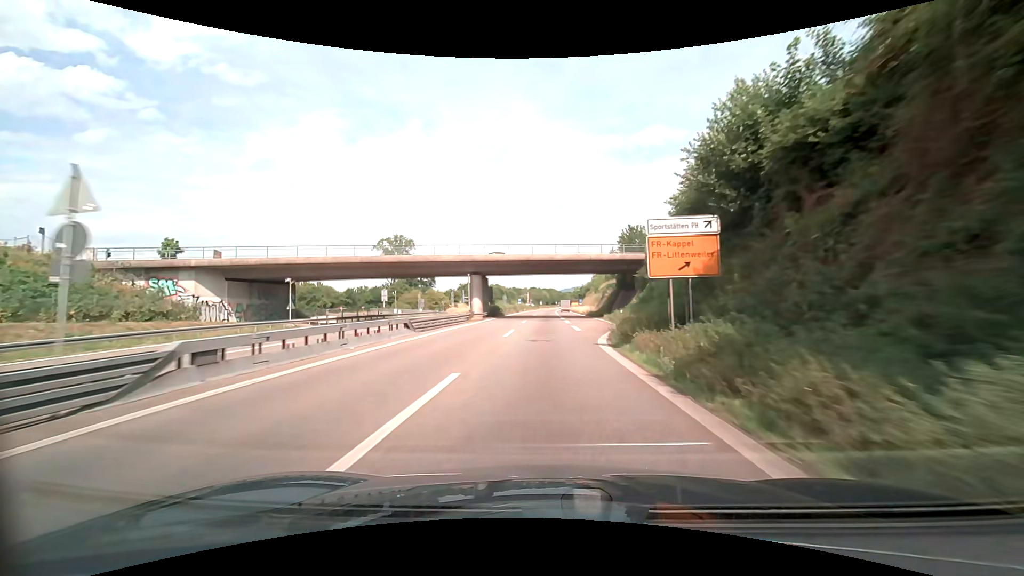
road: trunk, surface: asphalt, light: Day
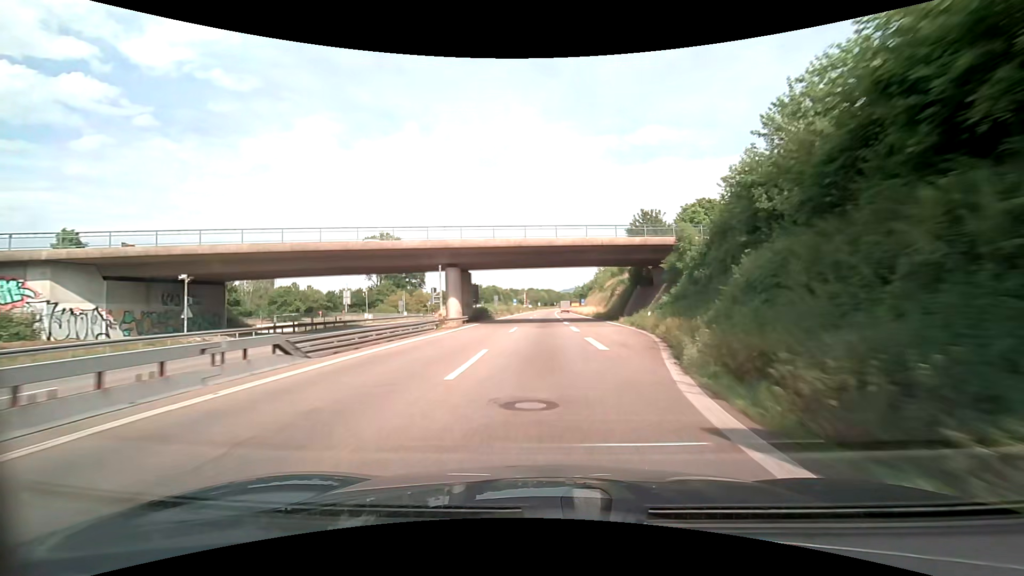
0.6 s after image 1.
(+0.1, +12.3) m; +1°
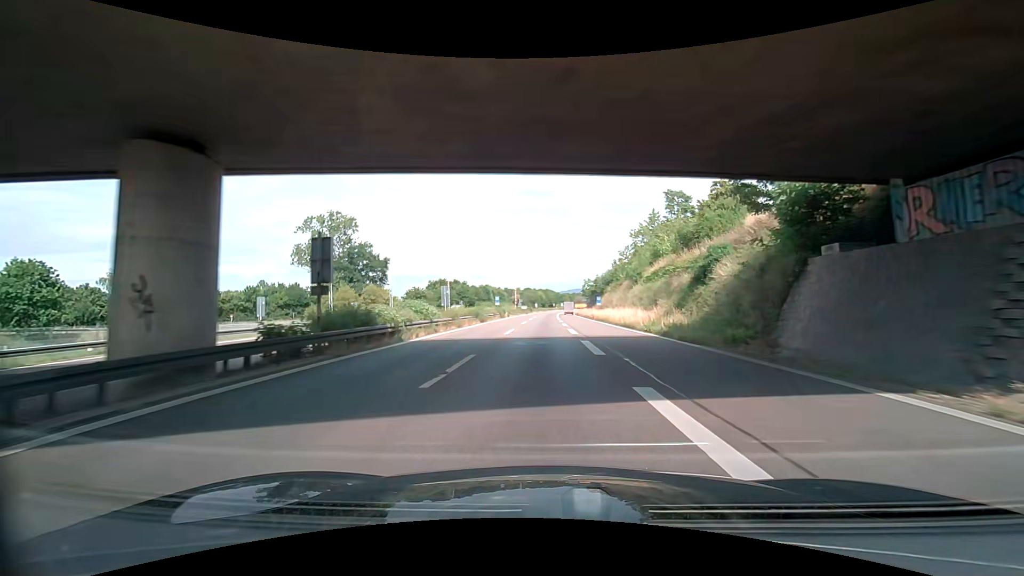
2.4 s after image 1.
(+0.3, +37.0) m; 0°
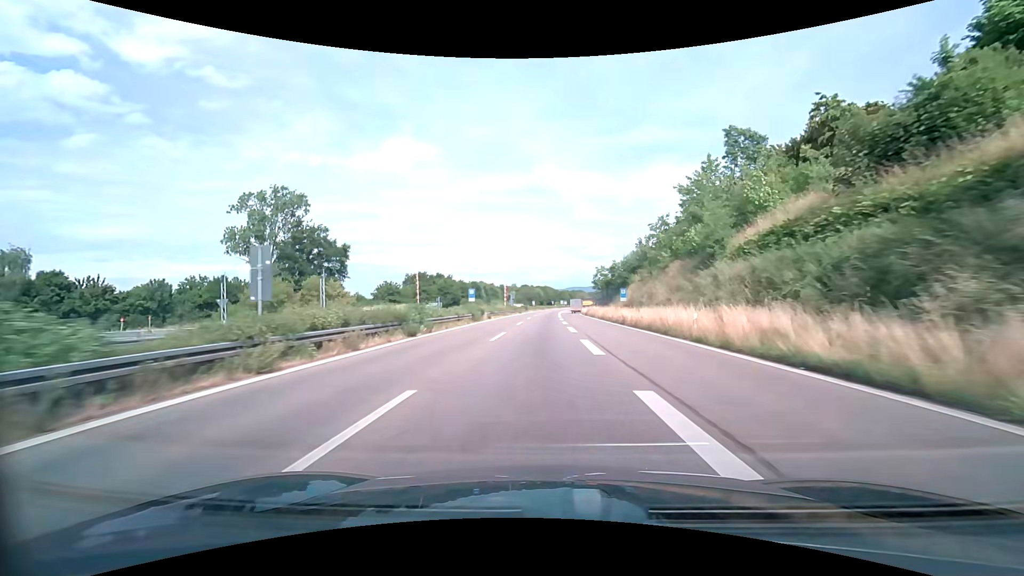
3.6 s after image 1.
(+0.3, +24.6) m; +1°
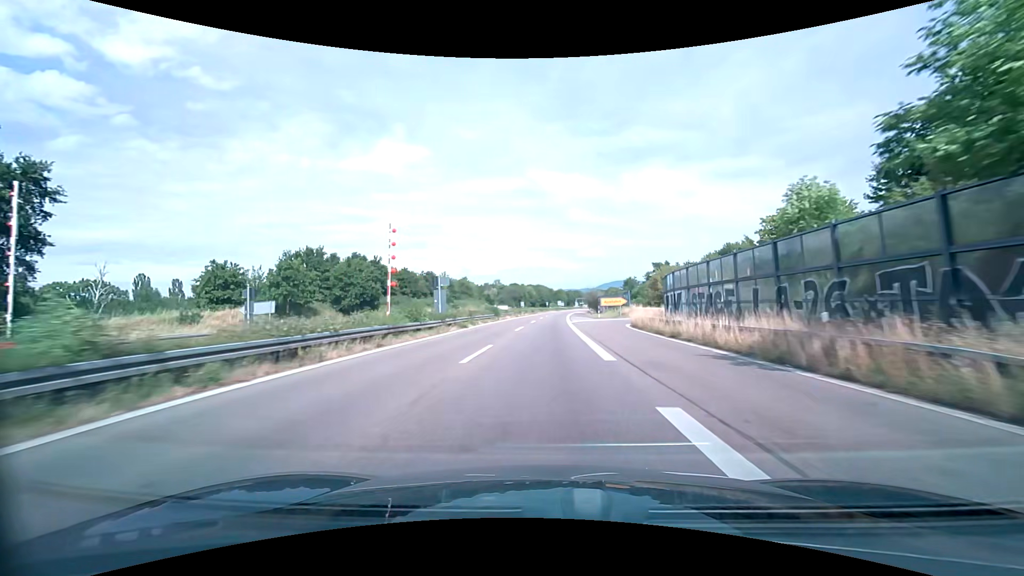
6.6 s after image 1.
(-0.2, +61.5) m; 0°
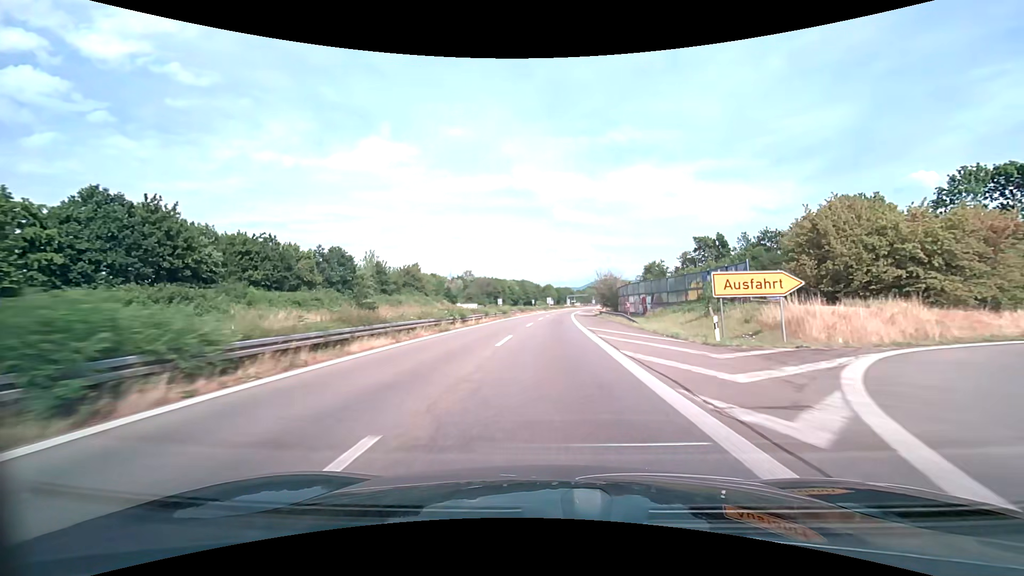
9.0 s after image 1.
(+0.4, +49.3) m; +1°
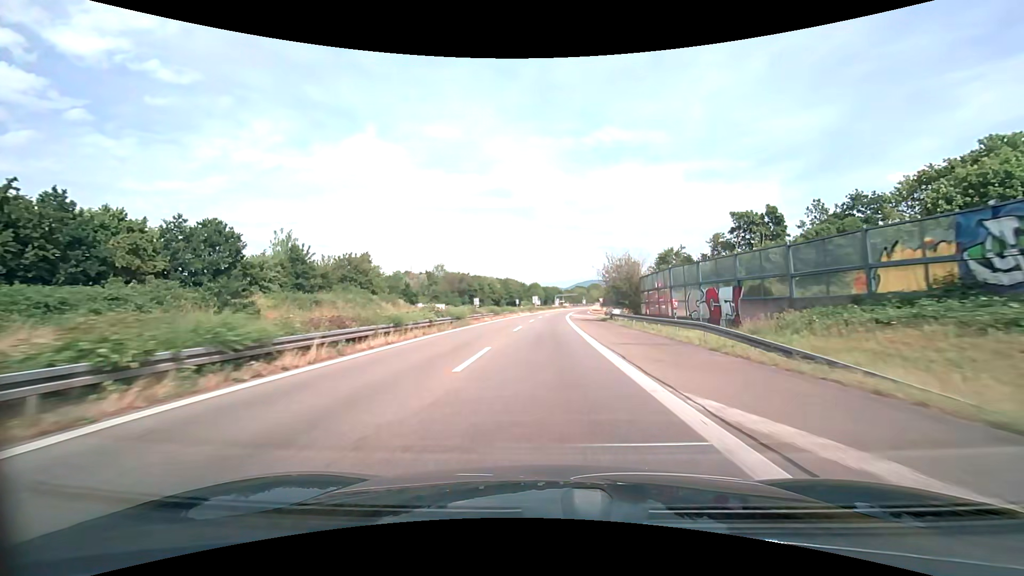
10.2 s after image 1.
(+0.3, +24.7) m; +1°
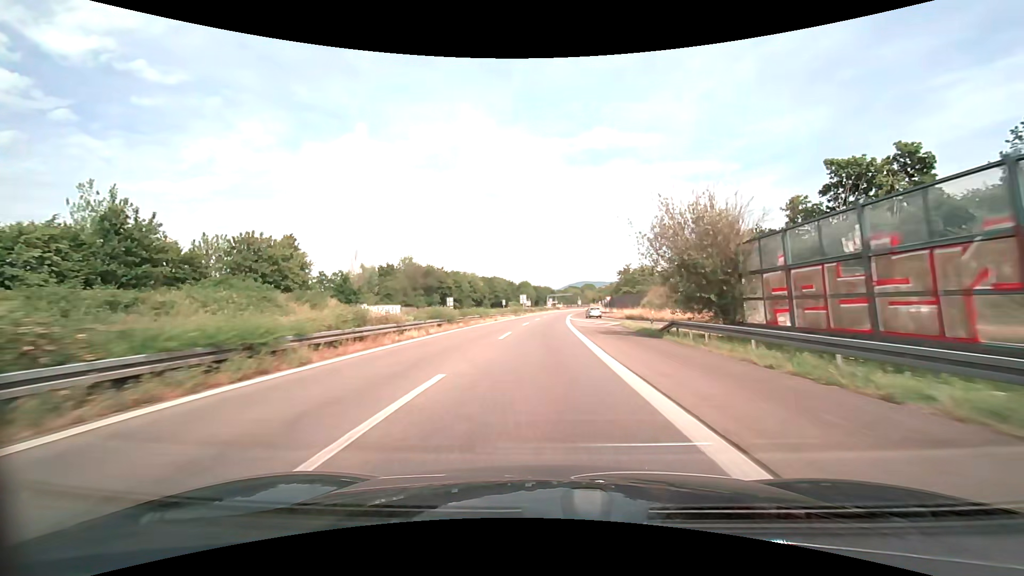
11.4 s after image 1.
(+0.2, +24.6) m; +1°
